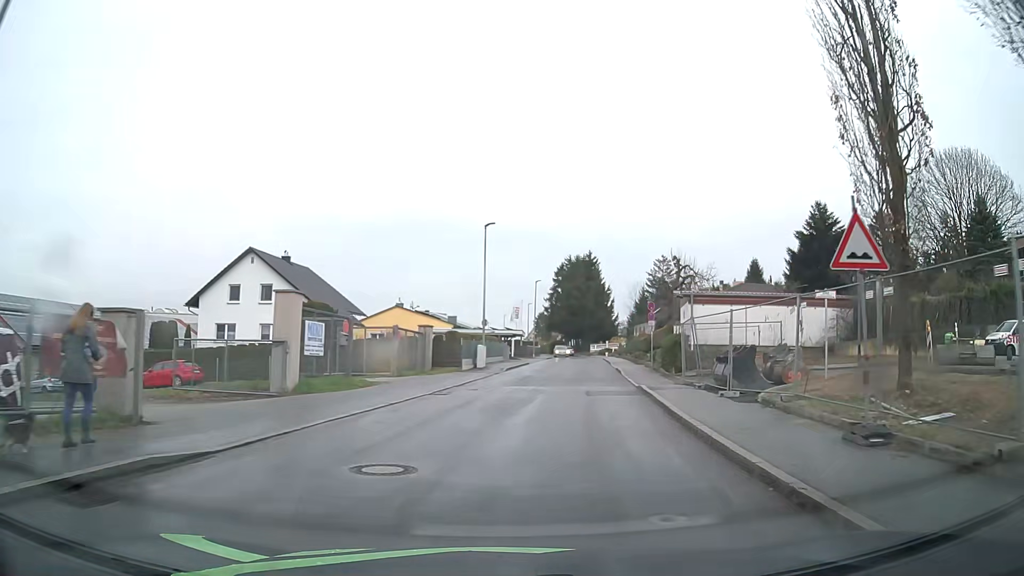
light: Day
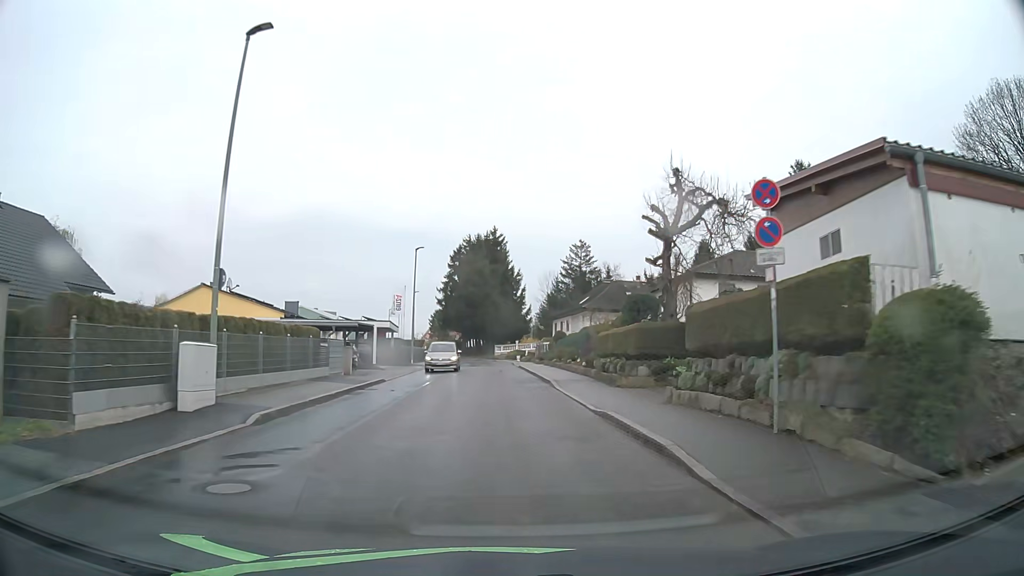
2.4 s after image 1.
(+2.6, +25.6) m; +9°
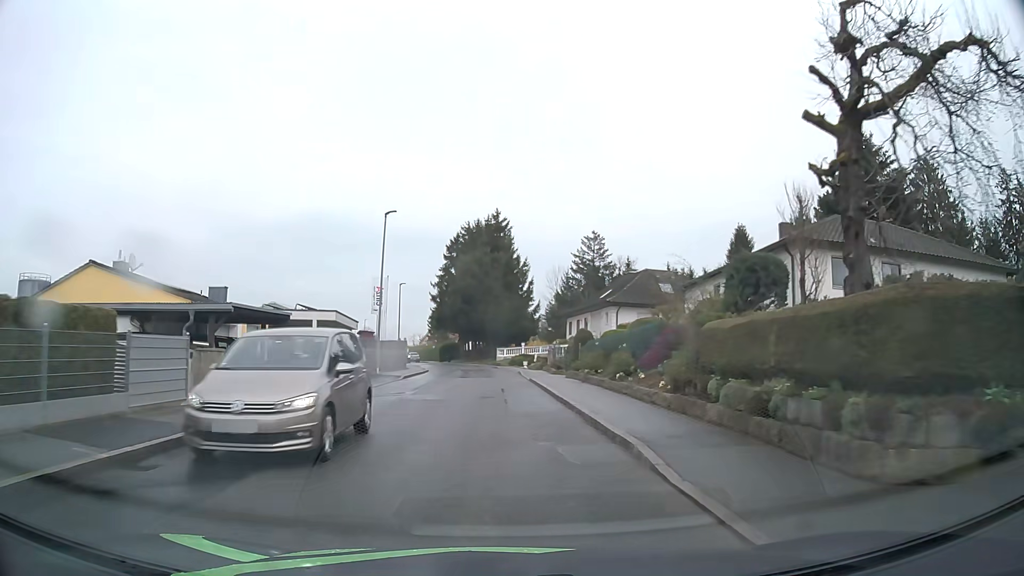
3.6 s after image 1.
(0.0, +14.3) m; 0°
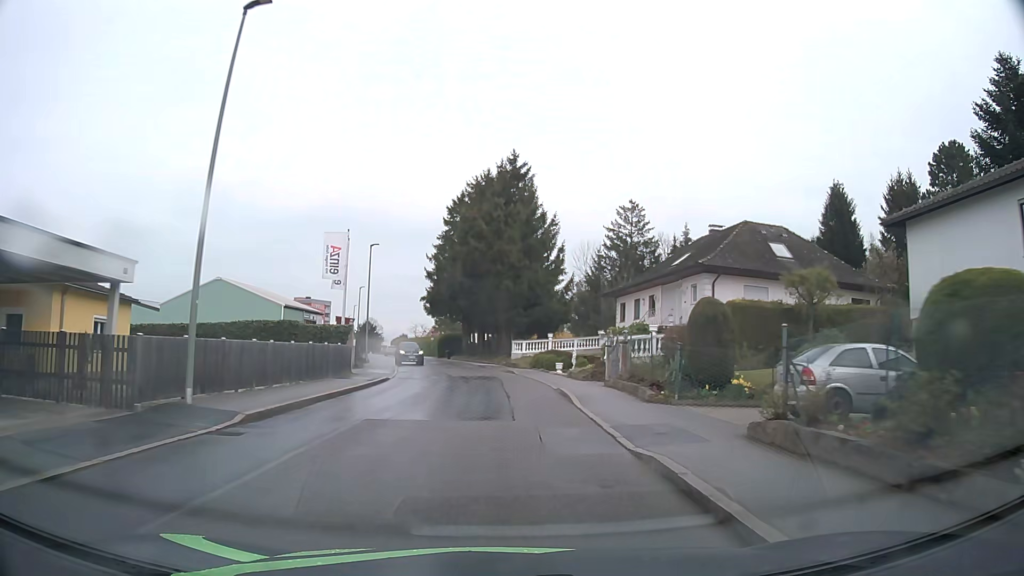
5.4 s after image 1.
(-0.2, +22.6) m; -1°
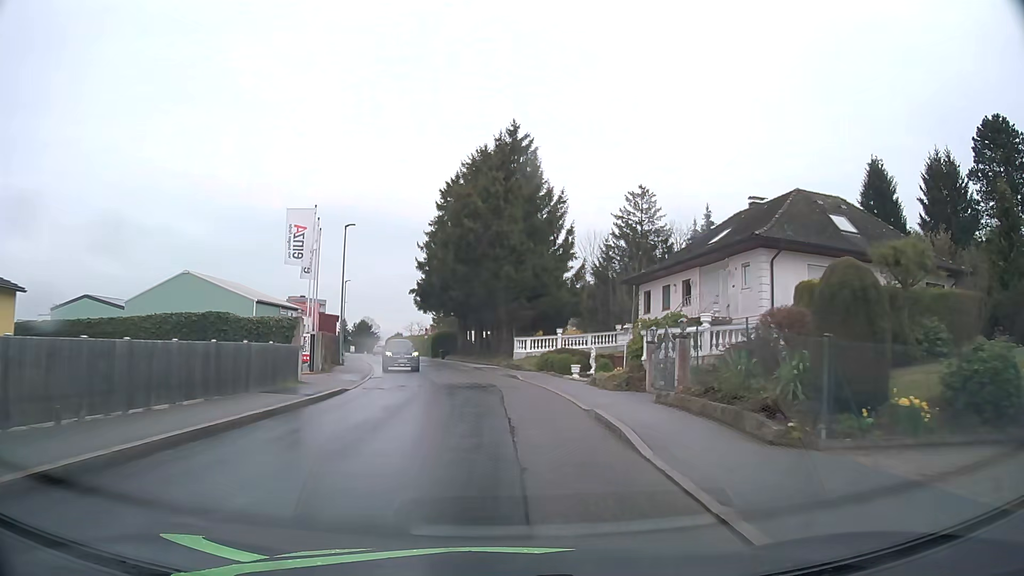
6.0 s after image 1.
(0.0, +7.7) m; 0°
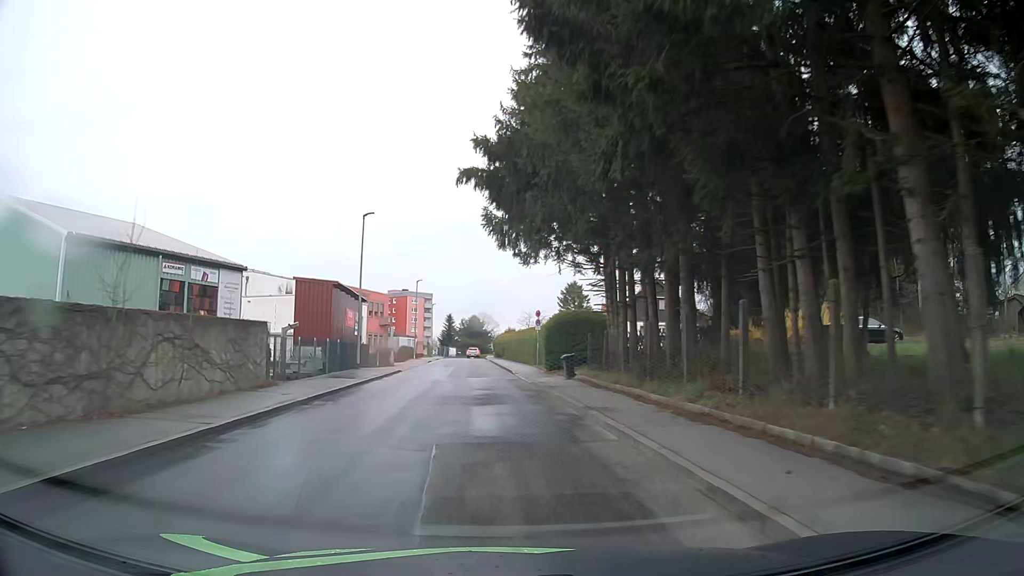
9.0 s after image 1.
(-2.7, +39.2) m; -10°
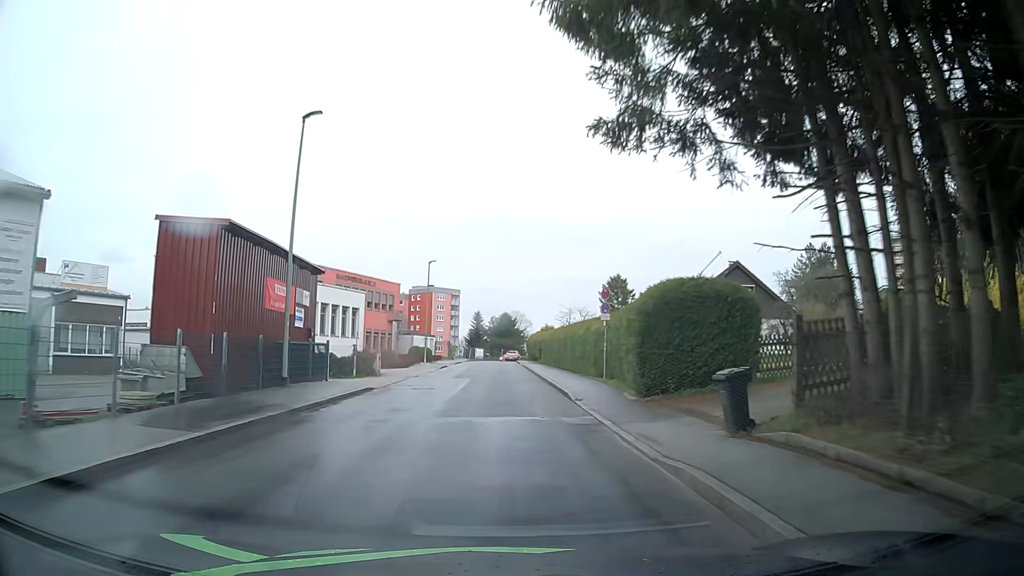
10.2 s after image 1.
(-0.7, +16.4) m; -3°
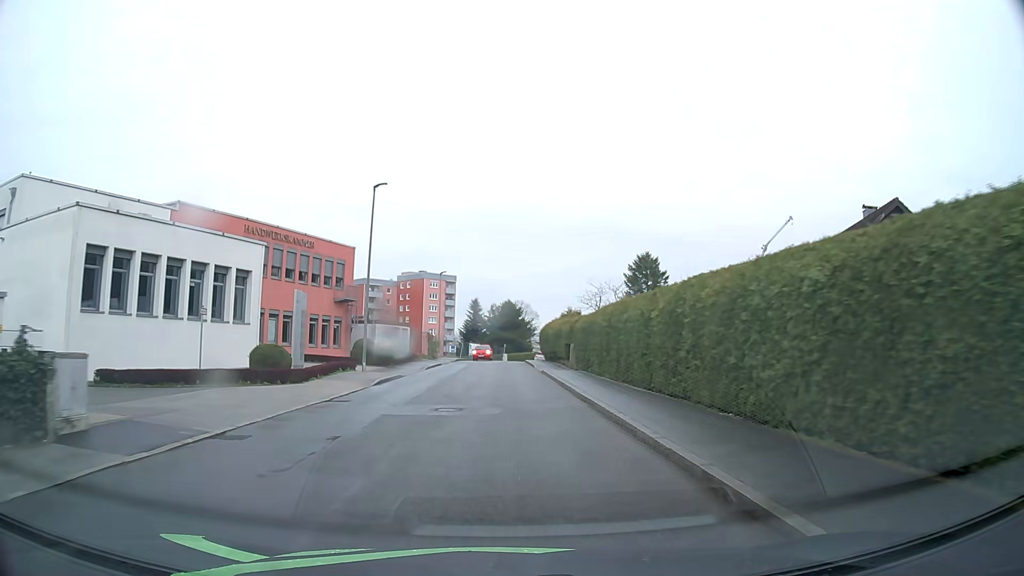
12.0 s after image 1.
(-0.6, +24.7) m; -1°
(0, +10) (0, +20) (0, +30) (0, +40) (0, +50) (0, +60) (+1, +70) (+3, +80) (+7, +89) (+14, +94) m
